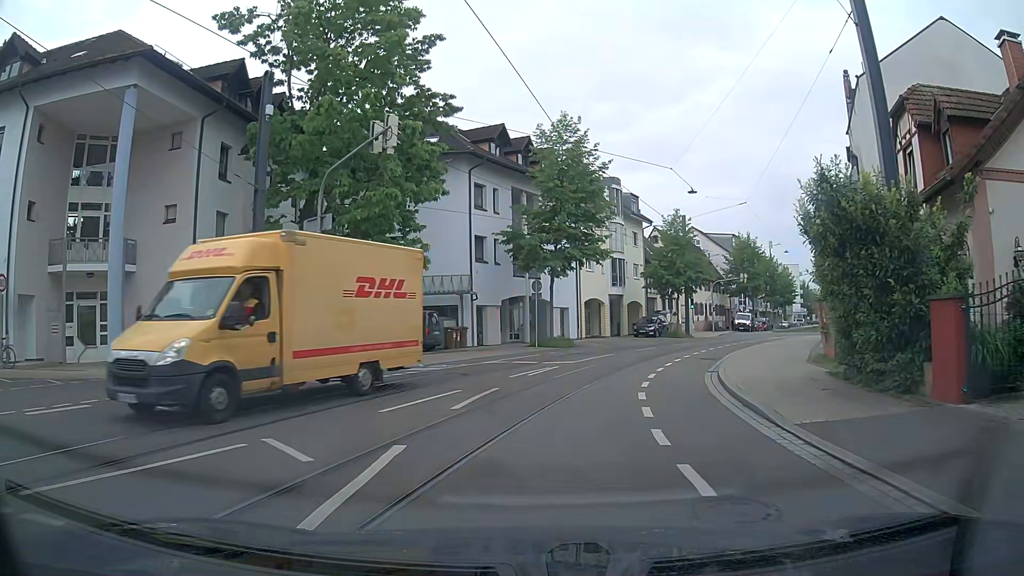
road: tertiary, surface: asphalt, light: Day
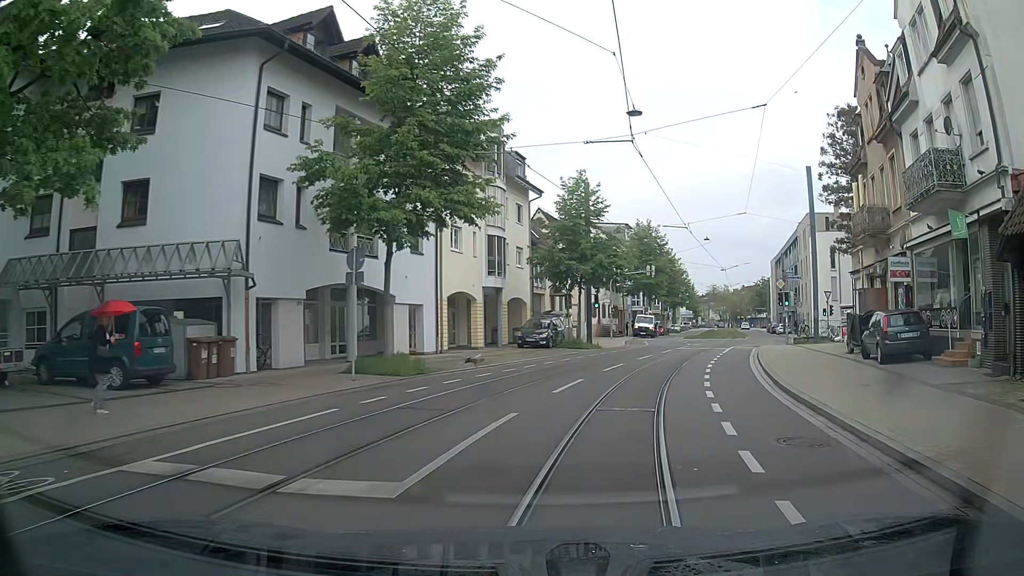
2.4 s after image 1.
(+1.1, +15.4) m; +11°
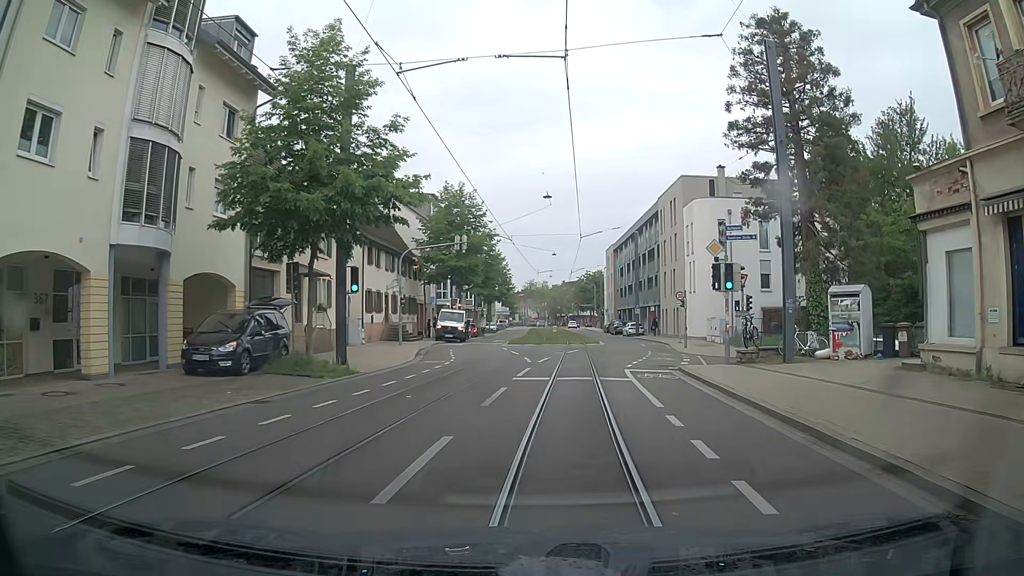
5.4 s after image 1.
(+3.5, +19.5) m; +17°
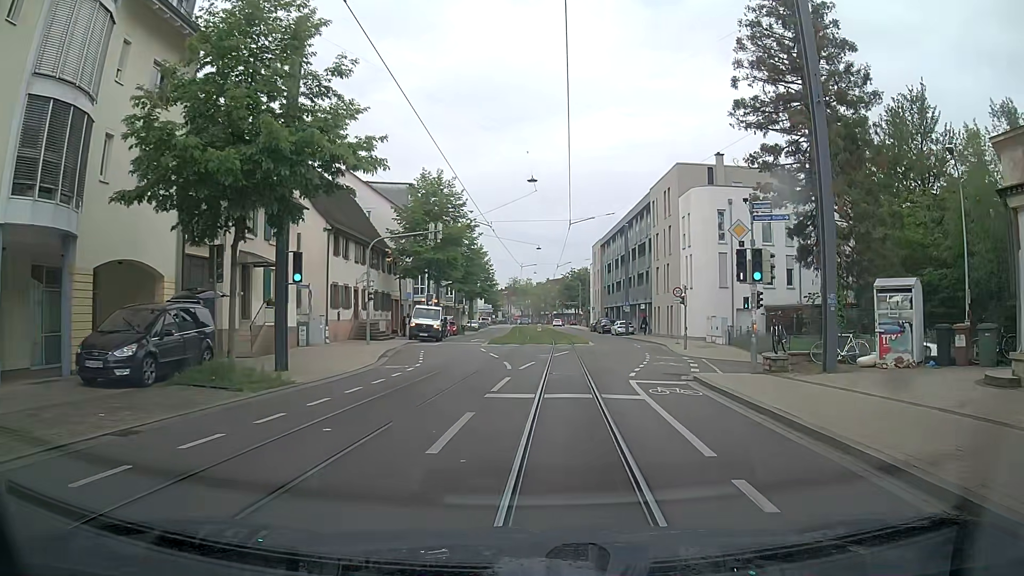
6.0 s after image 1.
(+0.1, +4.1) m; +1°
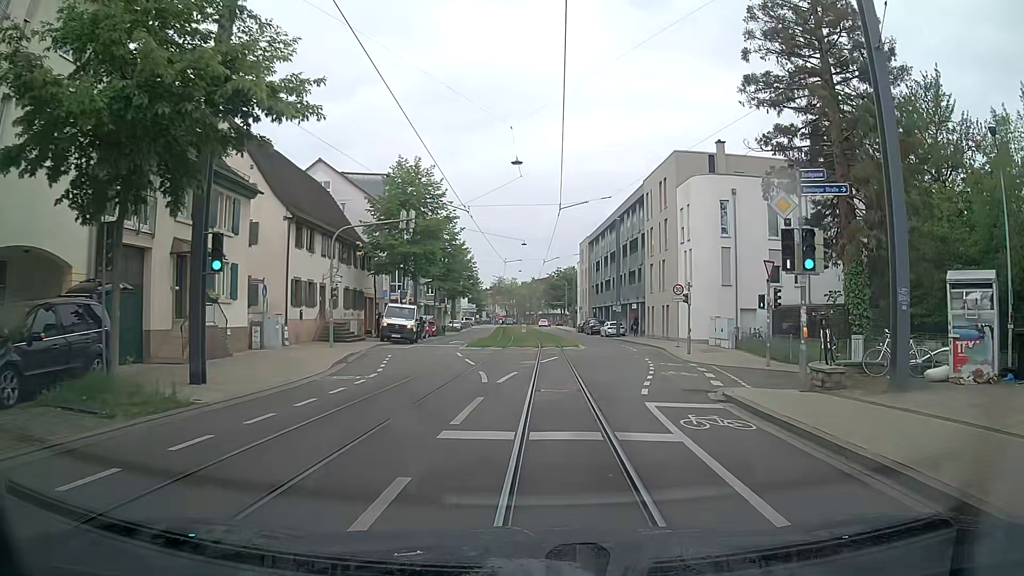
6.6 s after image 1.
(+0.1, +4.1) m; +2°
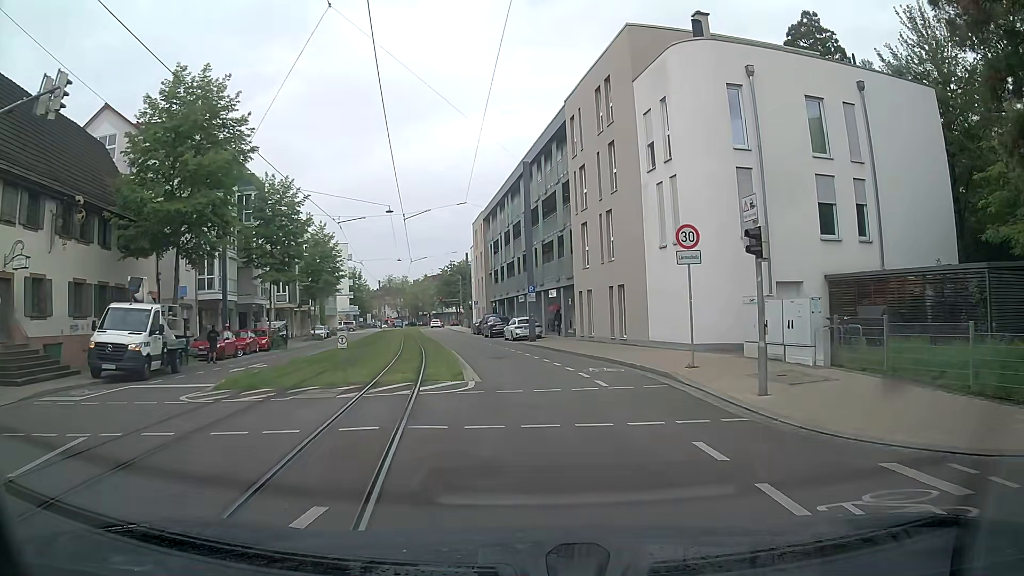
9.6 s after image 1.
(+1.3, +20.3) m; +9°
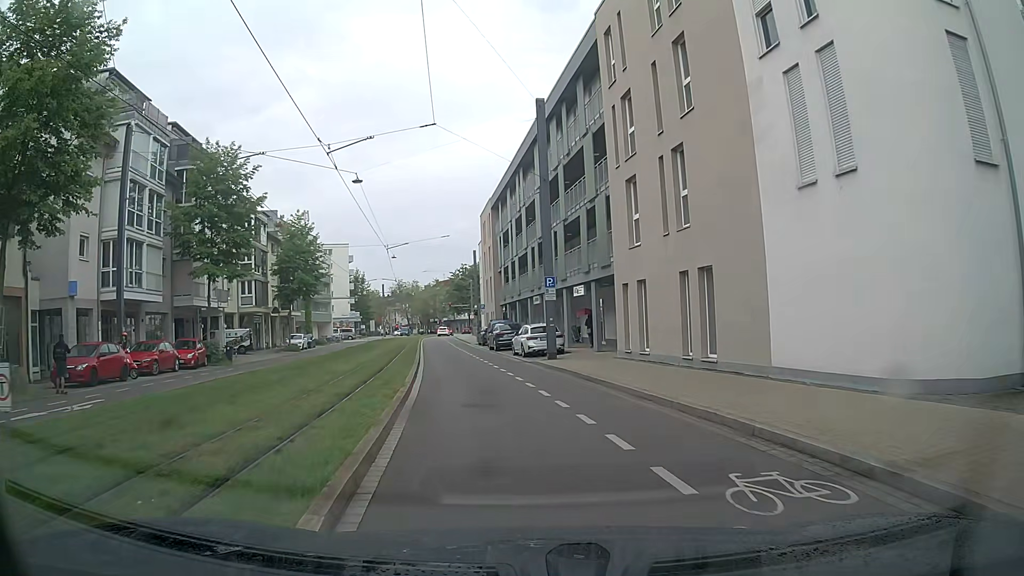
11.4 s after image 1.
(-0.2, +12.1) m; -2°
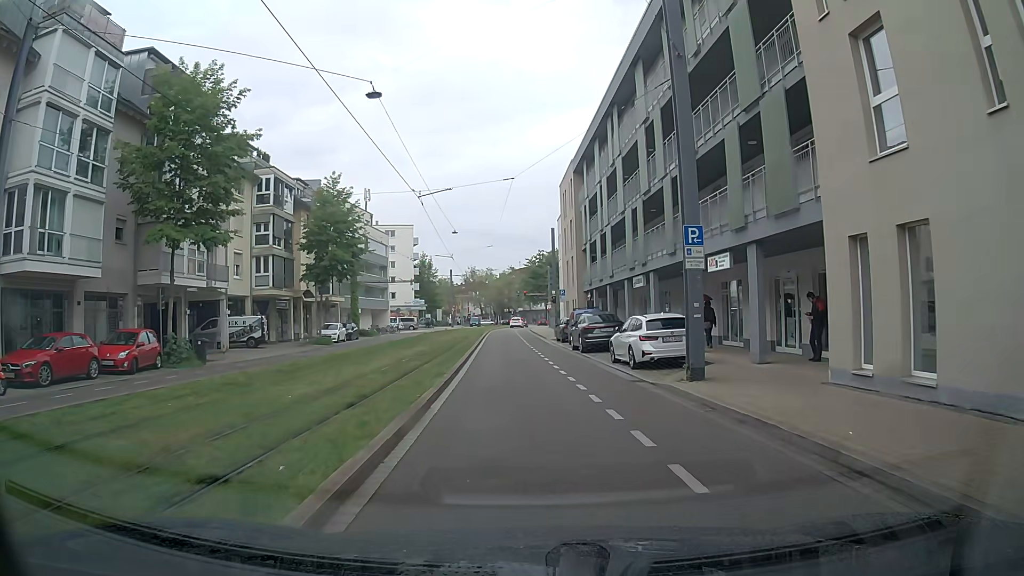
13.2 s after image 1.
(-1.0, +11.9) m; -7°
(0, +10) (-1, +20) (-1, +30) (-1, +40) (-2, +50) (-2, +60) (-2, +70) (-2, +80) (-2, +90) (-2, +100) m
